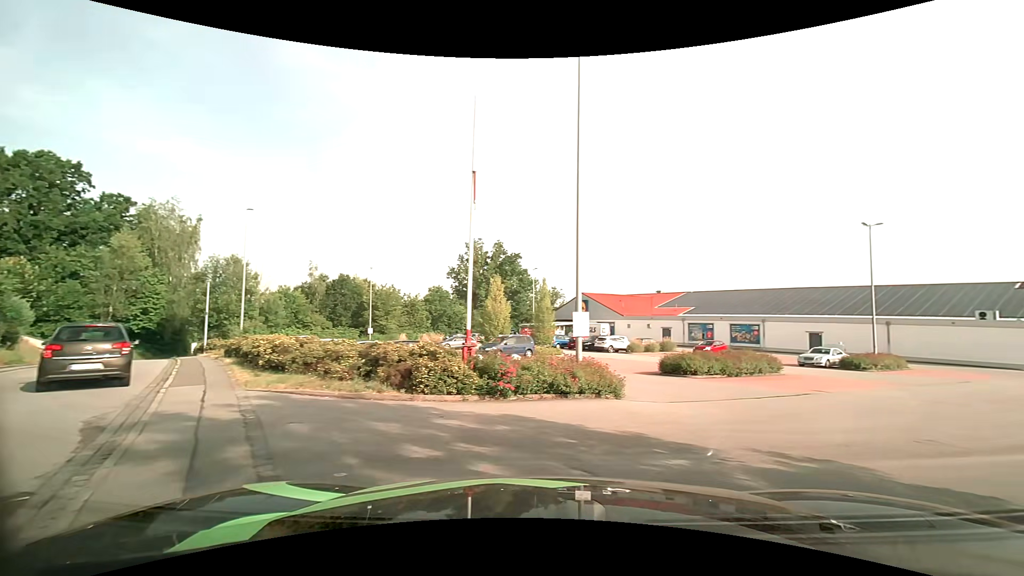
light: Day
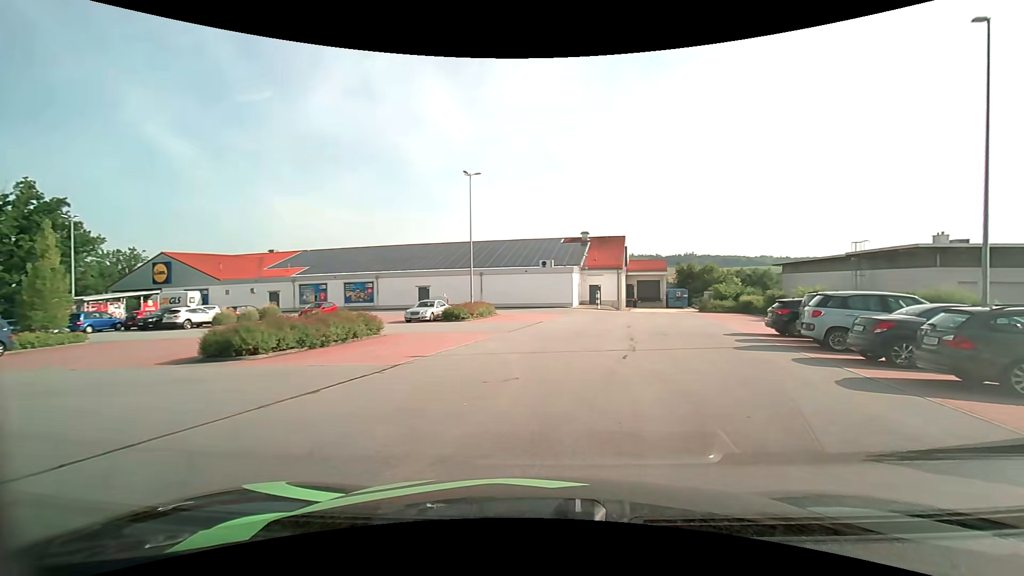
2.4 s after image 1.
(+3.0, +7.2) m; +43°
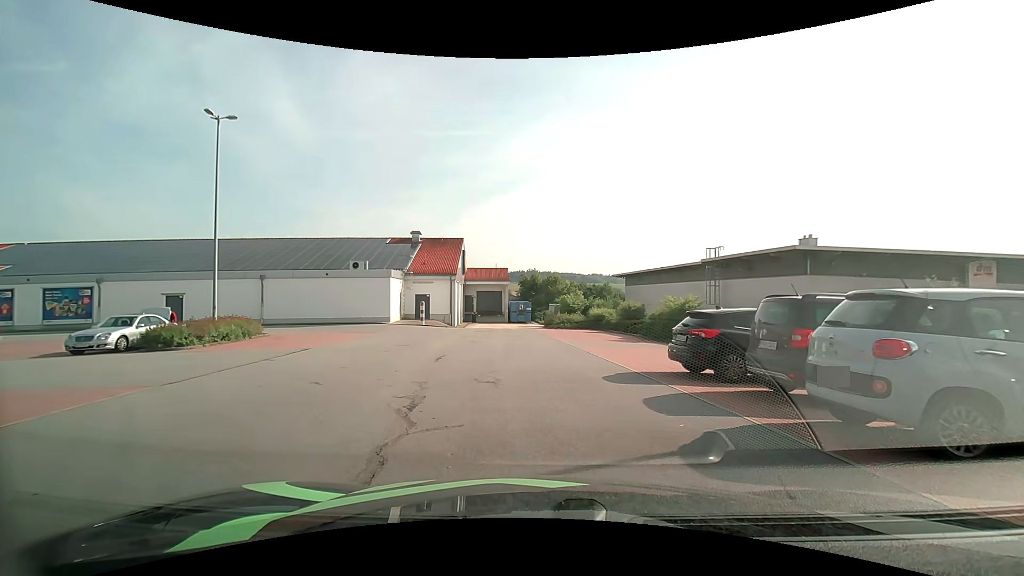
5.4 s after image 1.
(+2.1, +10.6) m; +16°
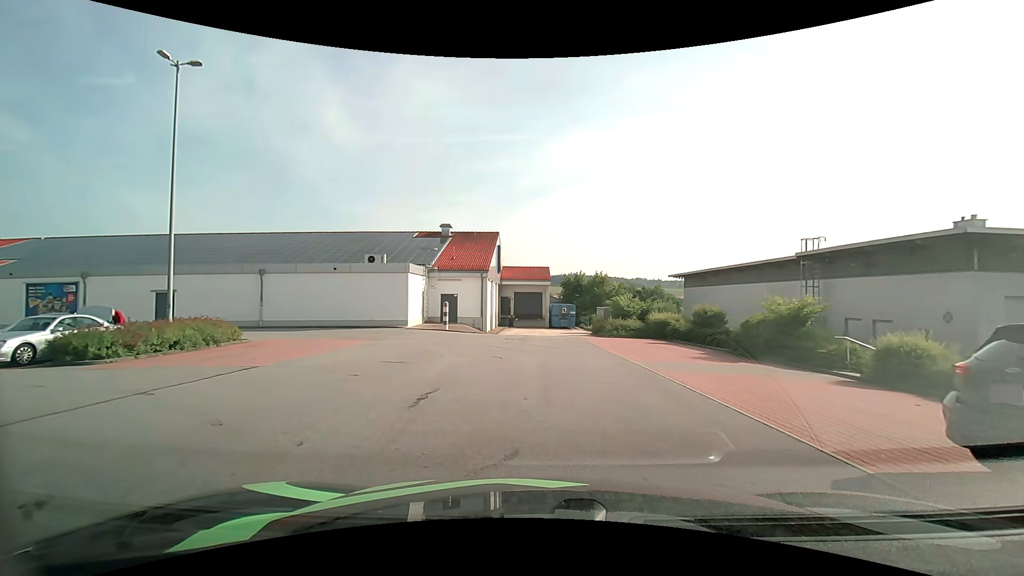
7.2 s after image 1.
(-0.2, +6.2) m; -4°
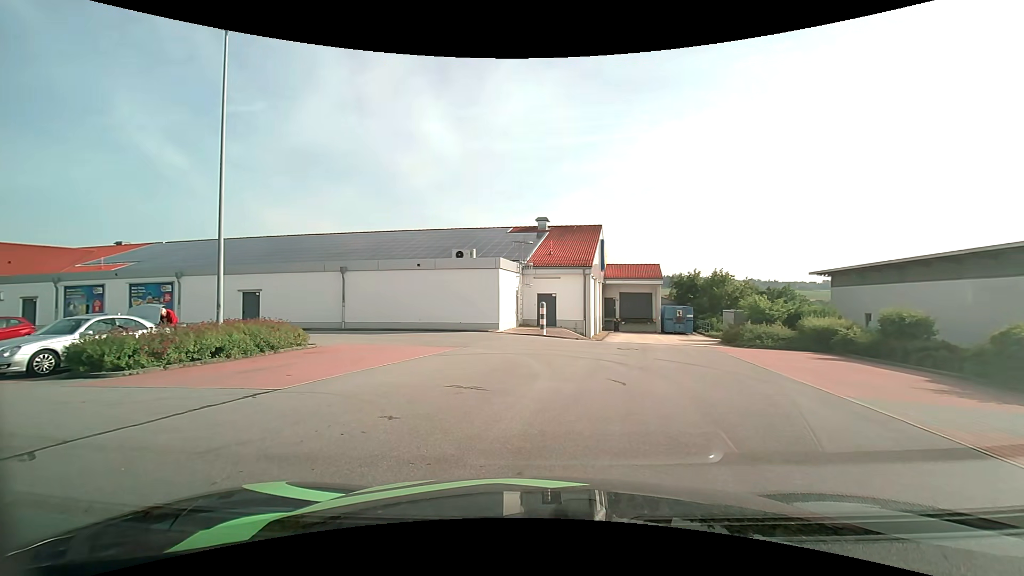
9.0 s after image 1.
(-0.4, +4.4) m; -12°
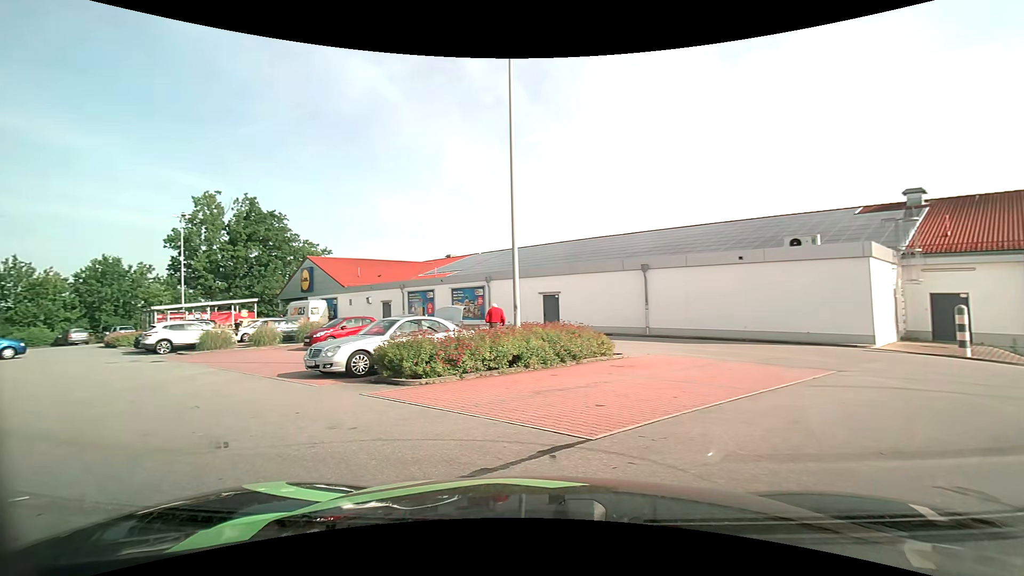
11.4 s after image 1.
(-1.0, +4.1) m; -32°
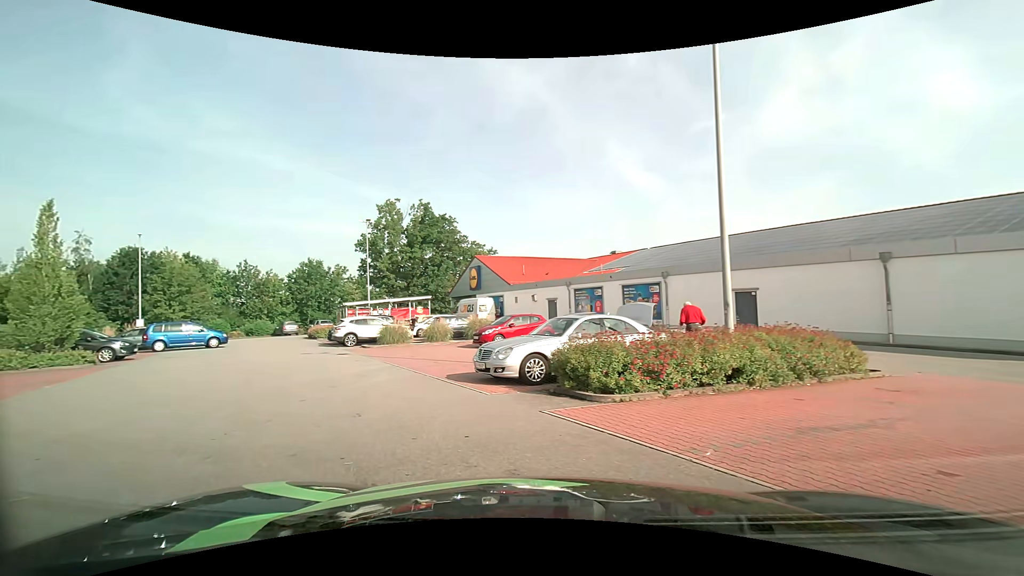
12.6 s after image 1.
(-0.4, +2.3) m; -18°
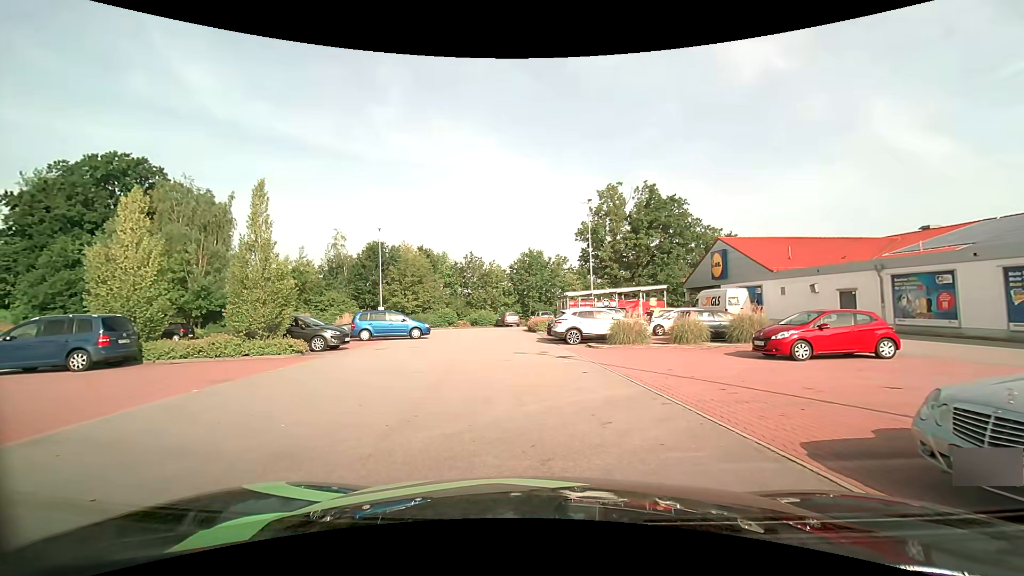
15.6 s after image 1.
(-1.6, +6.3) m; -25°
(-1, +10) (-1, +20) (-3, +30) (-5, +40) (-13, +43) (-21, +37) (-22, +27) (-22, +17) (-22, +7) (-21, -3) m
